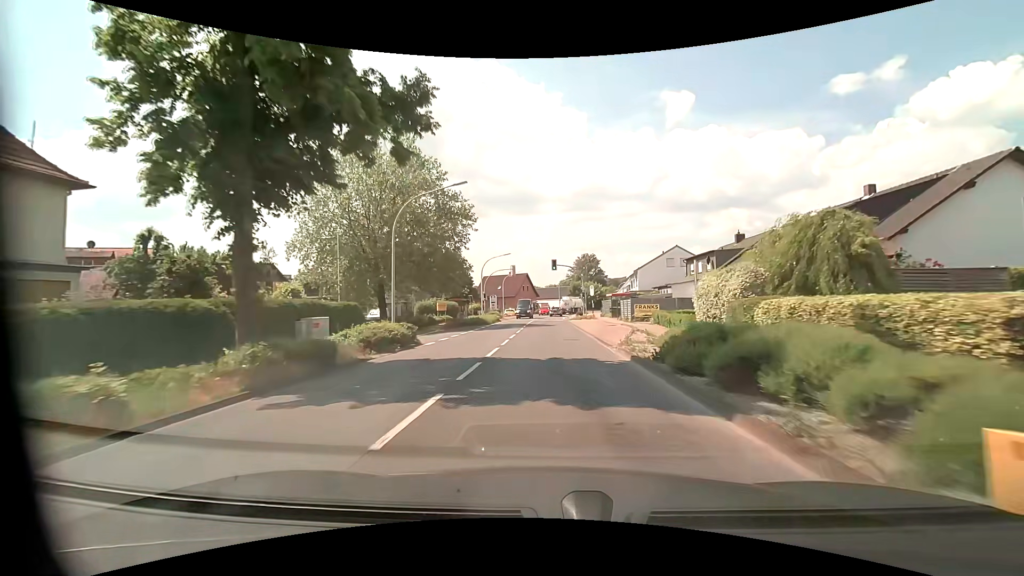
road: primary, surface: asphalt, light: Day
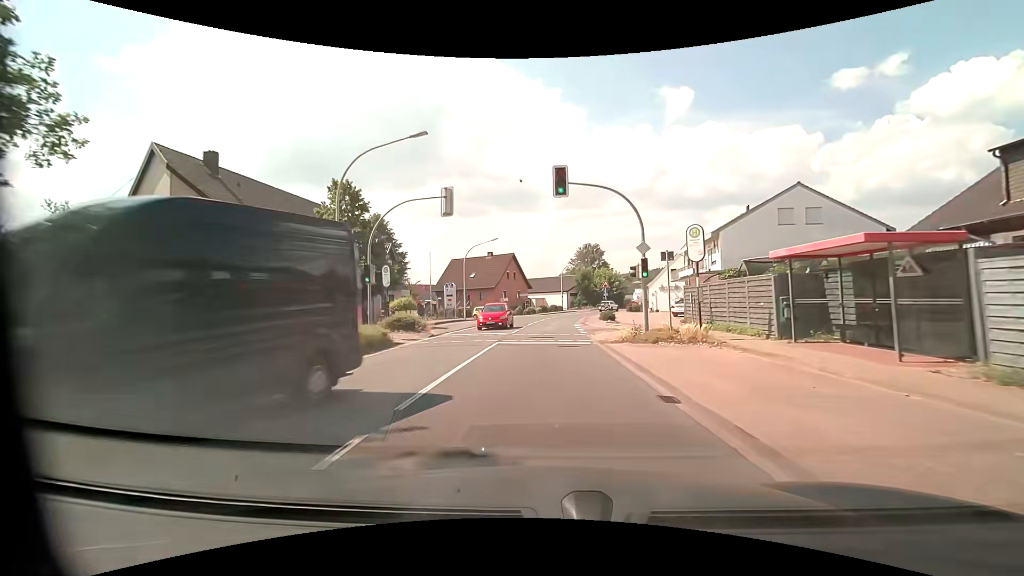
(+0.1, +38.9) m; 0°
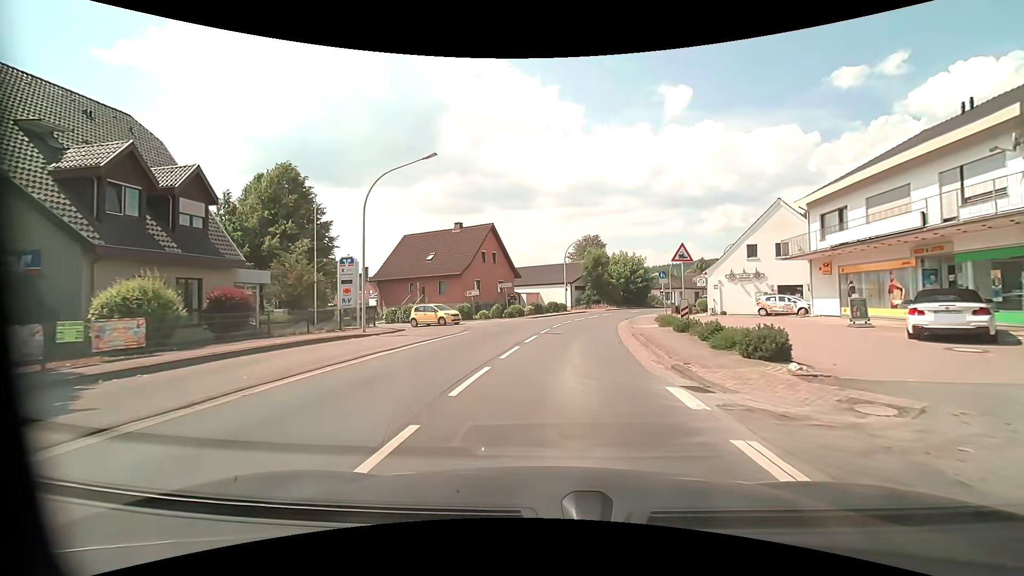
(0.0, +26.3) m; +1°
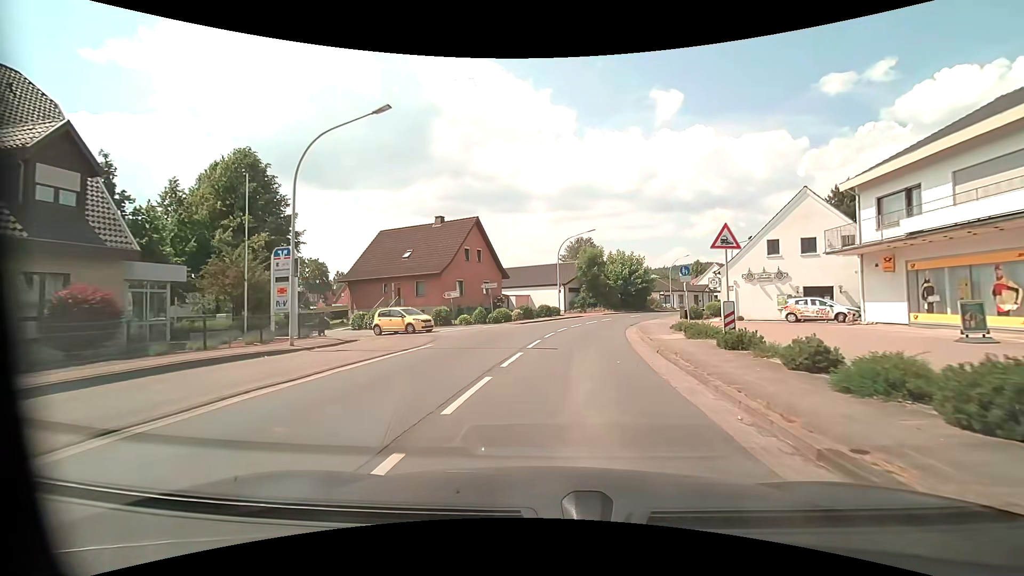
(0.0, +5.5) m; 0°
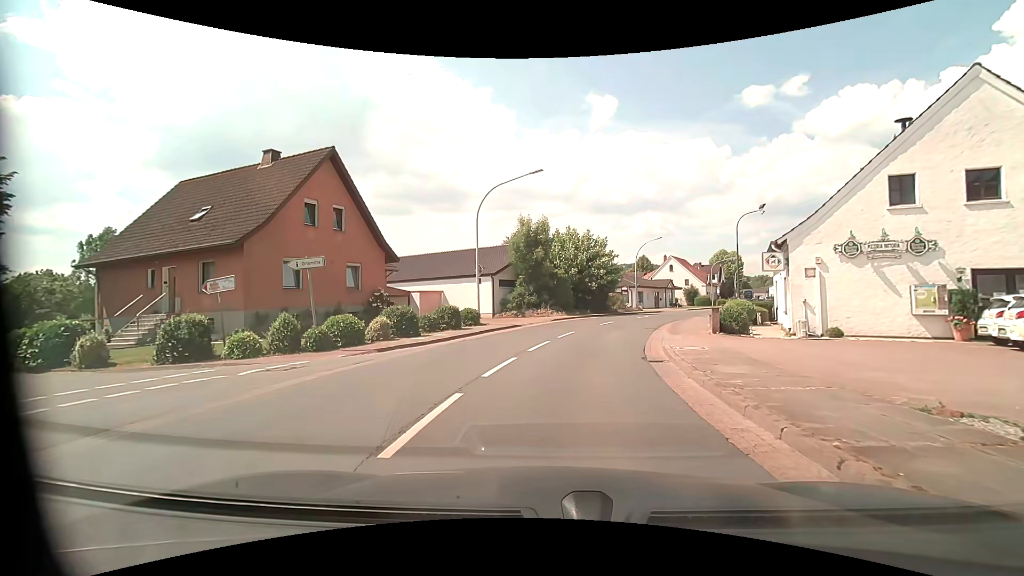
(+1.2, +19.2) m; +7°
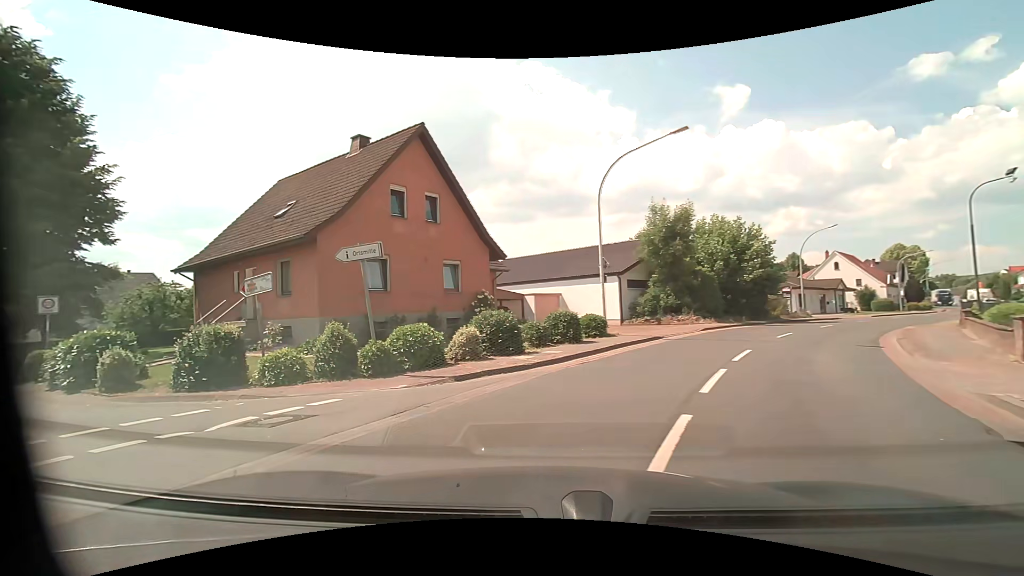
(-0.4, +5.5) m; -15°
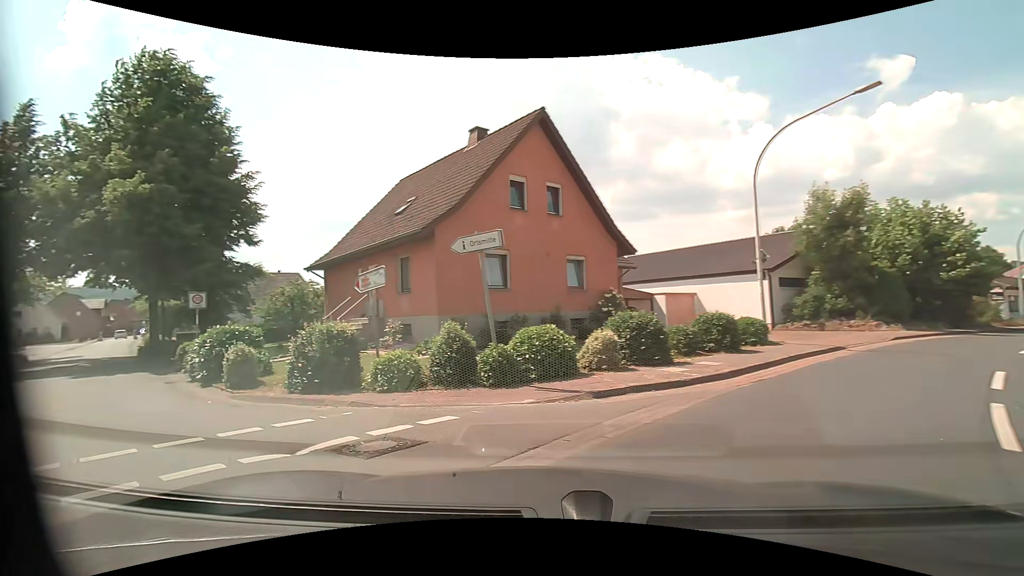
(-0.2, +2.0) m; -13°
